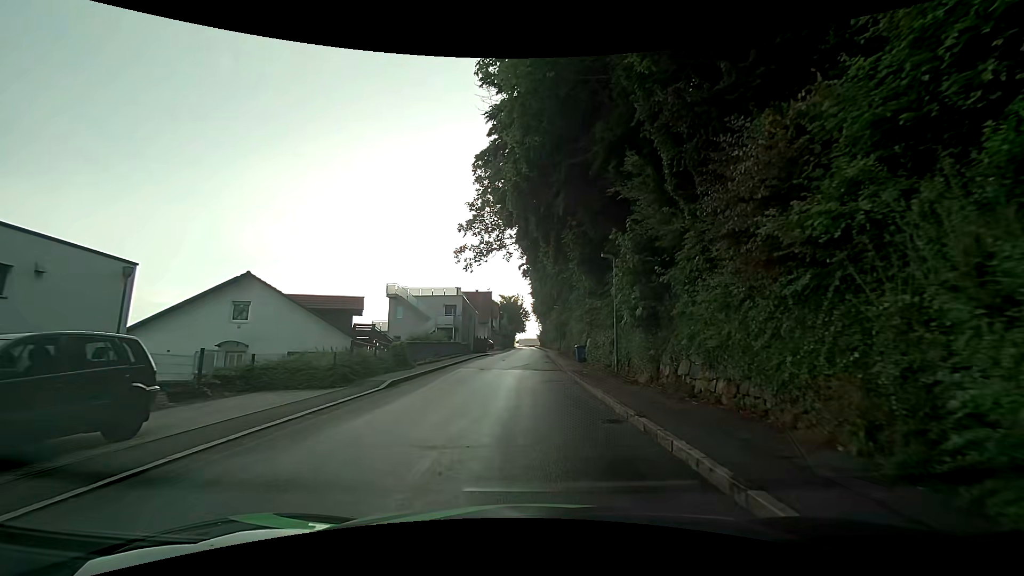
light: Day
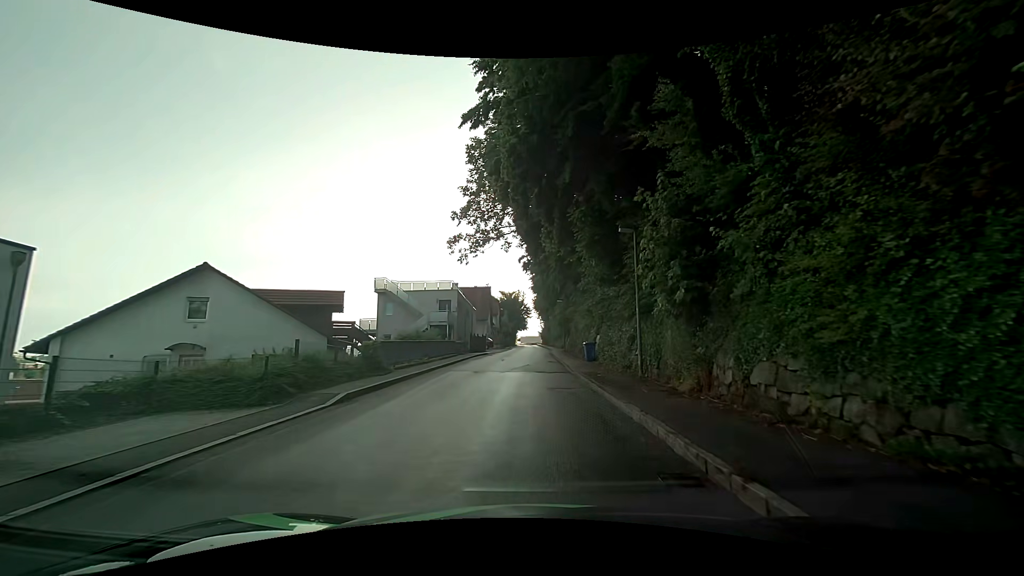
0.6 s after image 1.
(0.0, +4.1) m; -1°
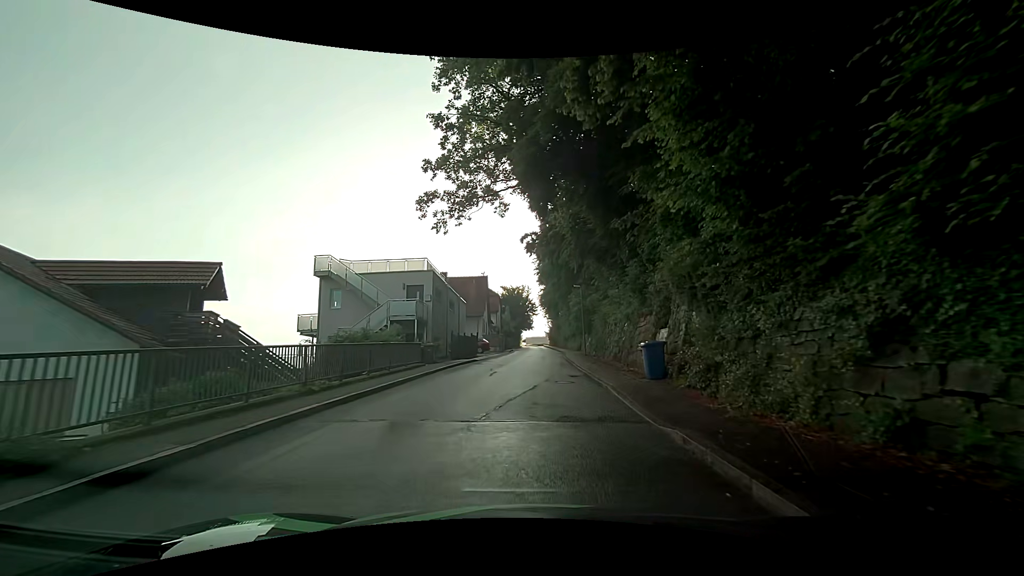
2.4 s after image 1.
(+0.2, +13.4) m; +1°
(0, +10) (0, +20) (0, +30) (+1, +40) (+1, +50) (+1, +60) (+1, +70) (+1, +80) (+1, +90) (+1, +100) m
